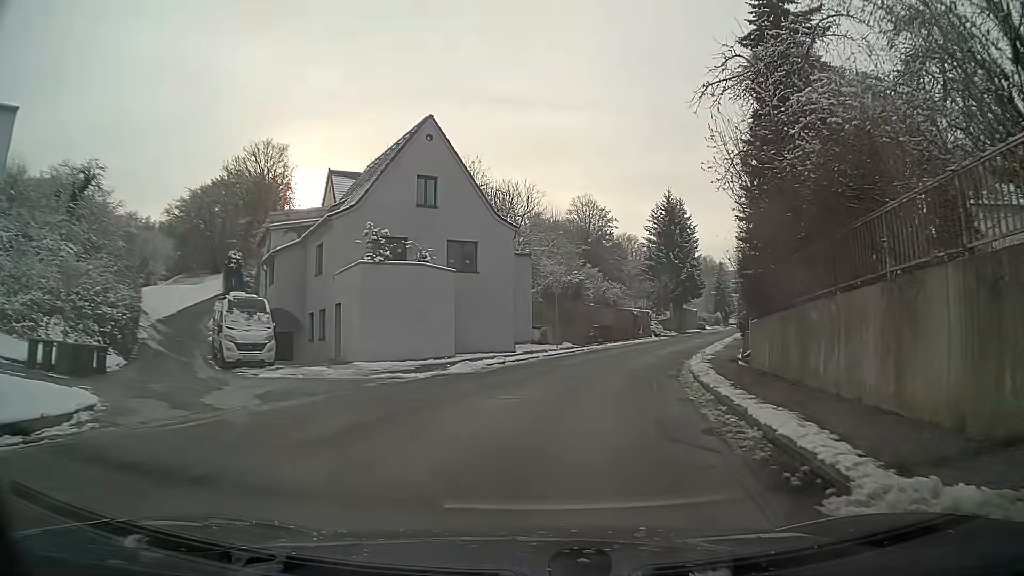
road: residential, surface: asphalt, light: Day
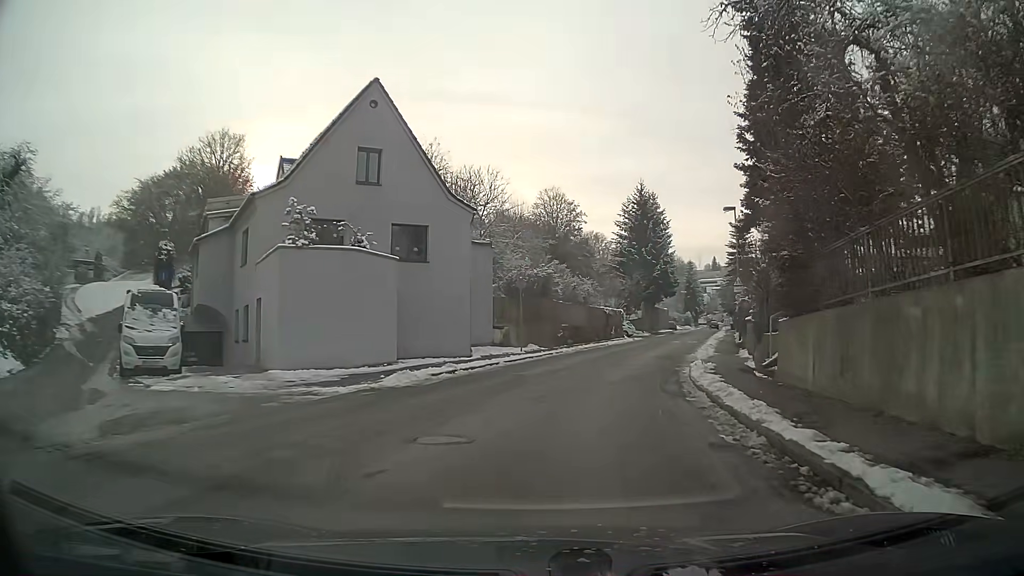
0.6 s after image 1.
(+0.1, +4.5) m; +3°
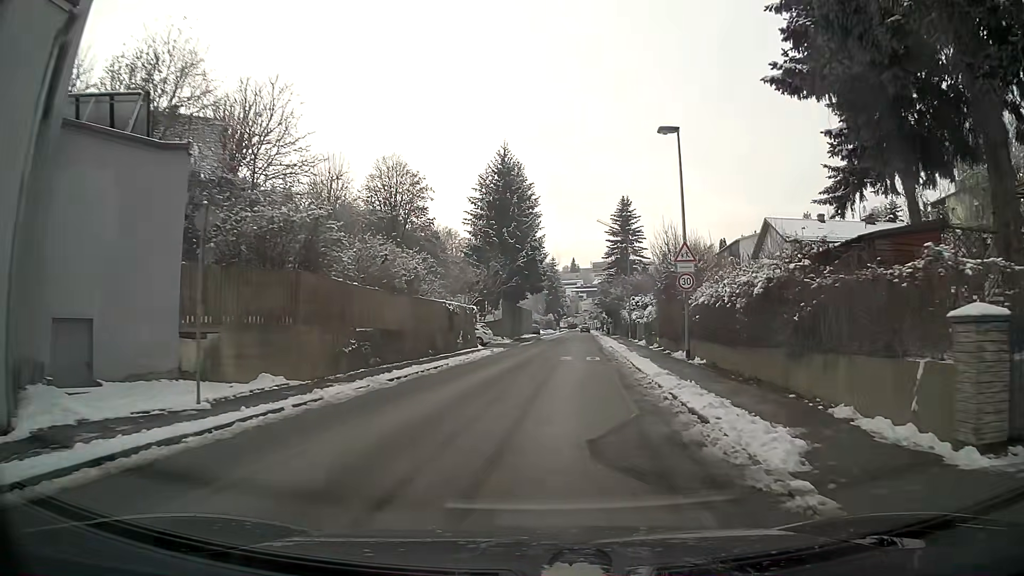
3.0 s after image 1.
(+2.1, +18.3) m; +12°
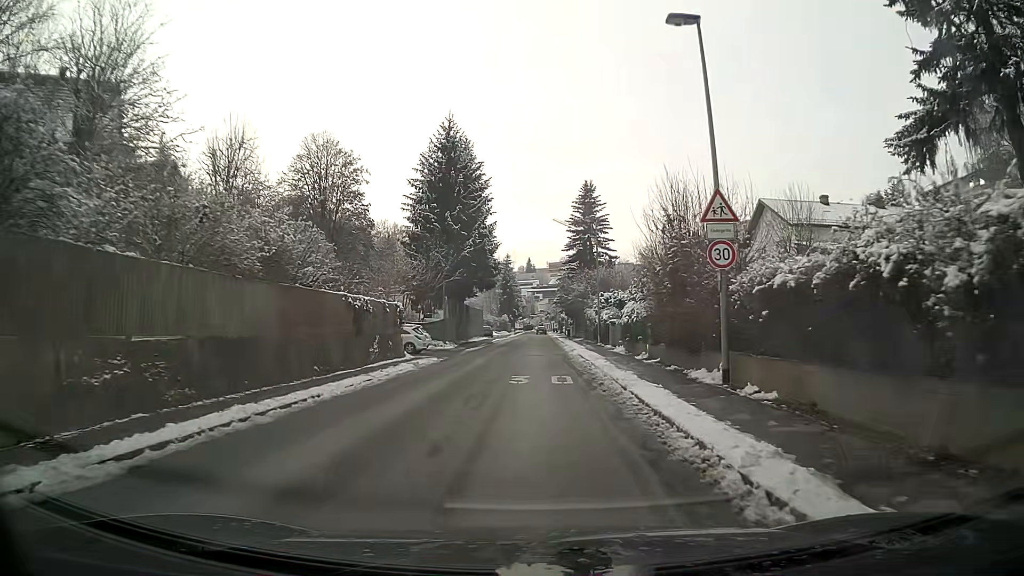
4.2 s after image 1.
(+0.3, +9.6) m; +3°
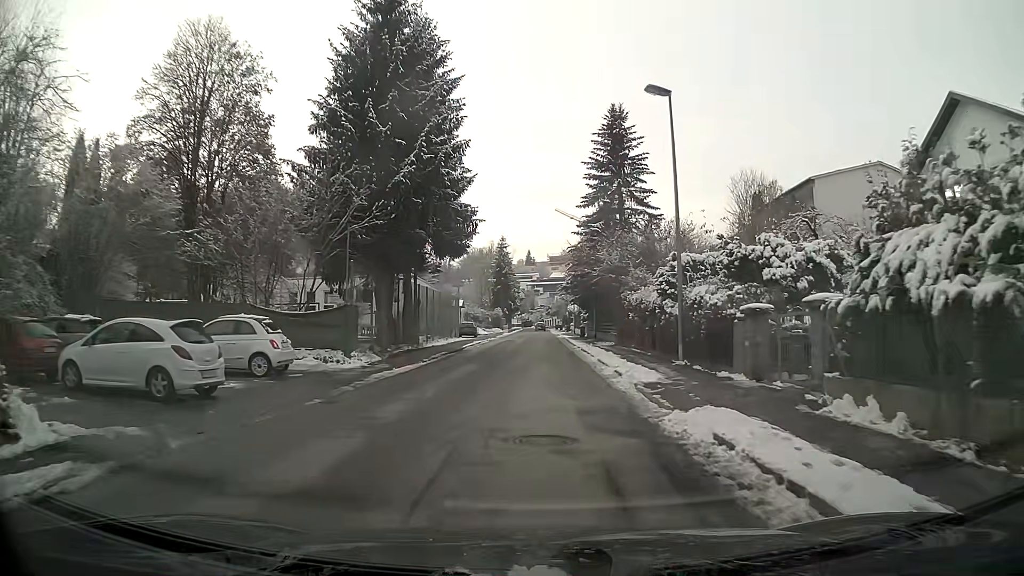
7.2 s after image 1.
(-0.1, +24.4) m; 0°
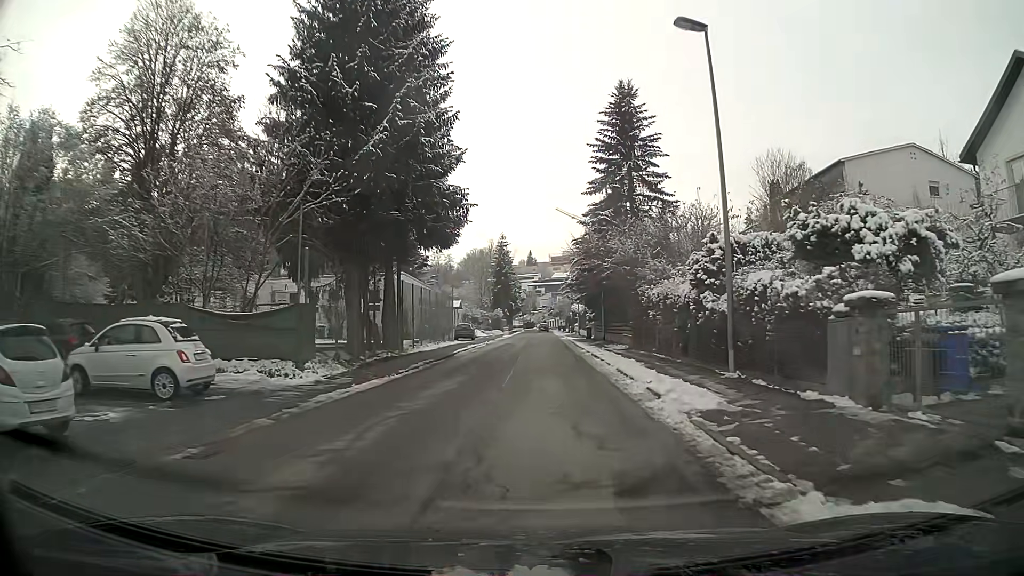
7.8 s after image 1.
(0.0, +4.9) m; 0°
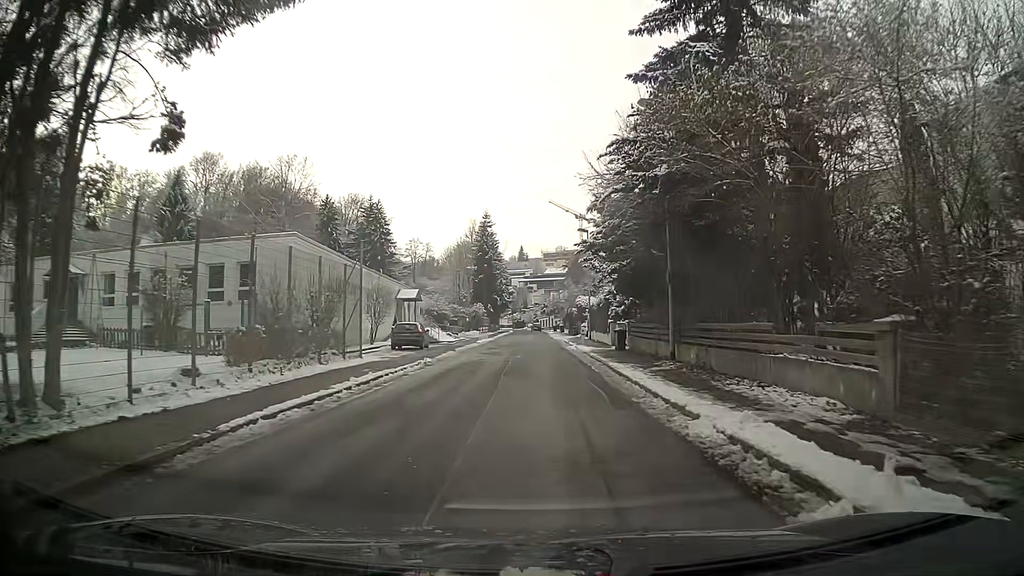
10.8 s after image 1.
(0.0, +23.9) m; +1°
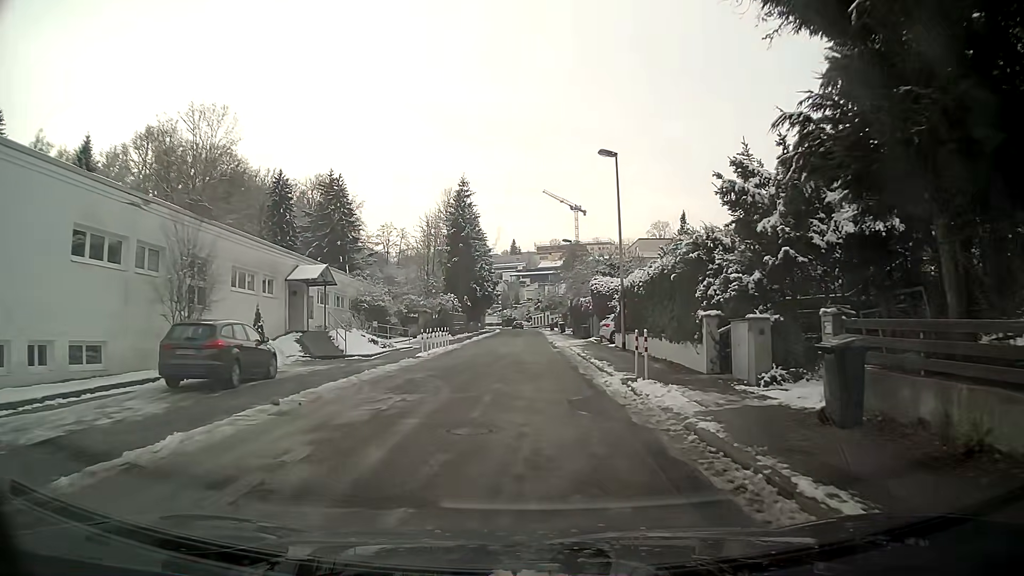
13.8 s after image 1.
(0.0, +22.8) m; 0°
(0, +10) (0, +20) (0, +30) (0, +40) (0, +50) (0, +60) (0, +70) (0, +80) (0, +90) (-1, +100) m
